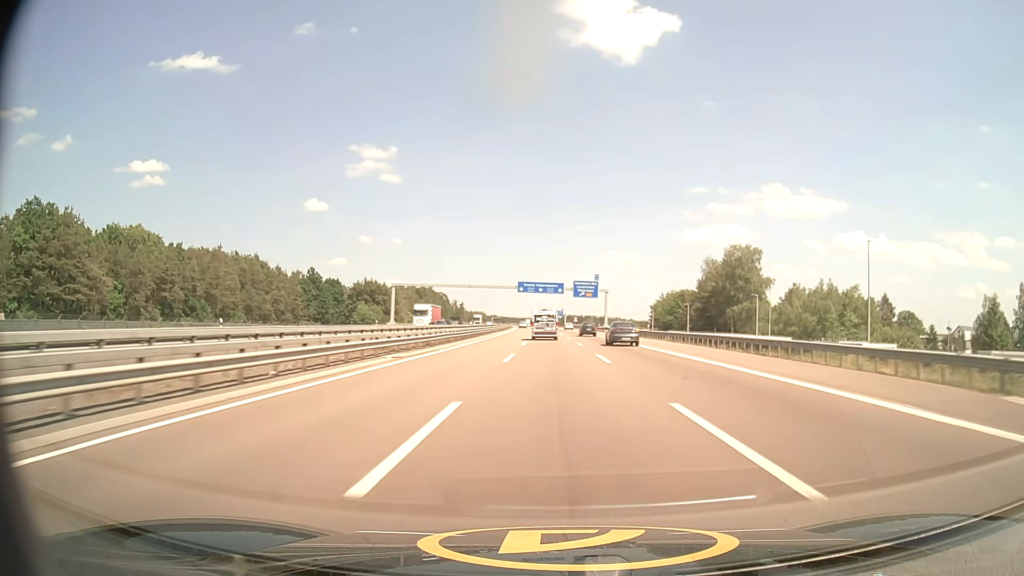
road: motorway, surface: asphalt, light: Day
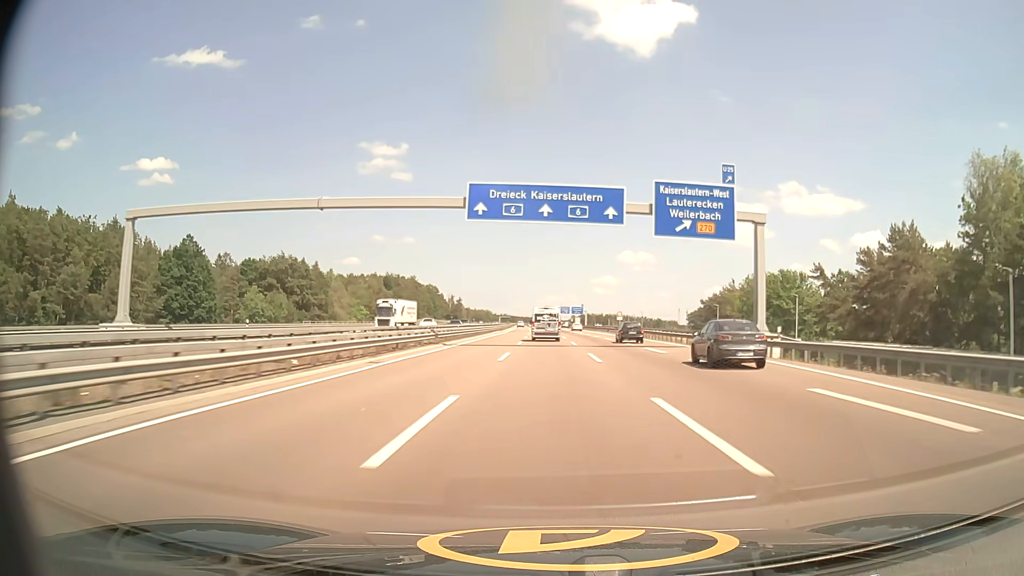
(-0.8, +88.3) m; -1°
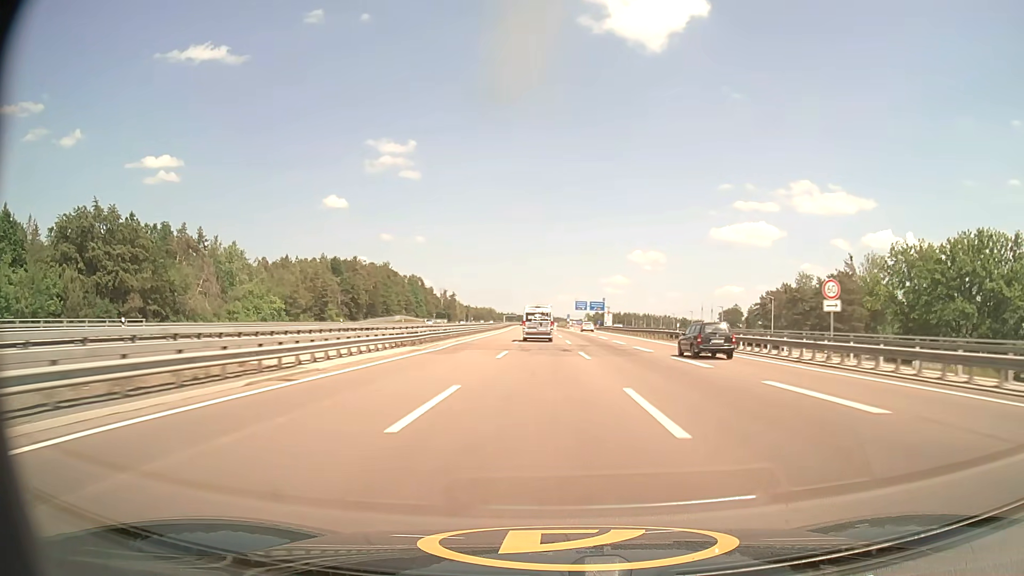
(-0.4, +69.6) m; -1°
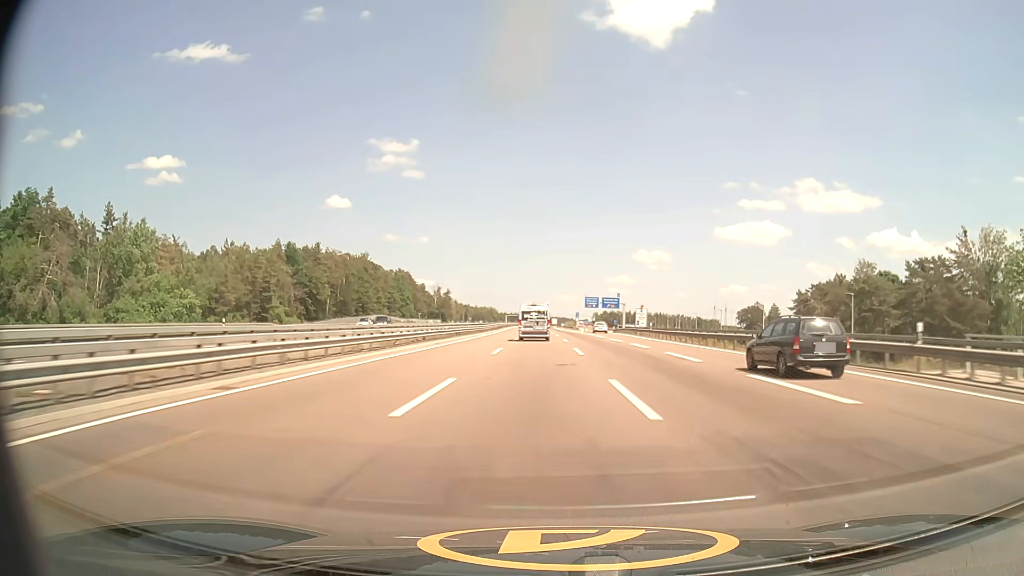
(-0.1, +34.8) m; 0°
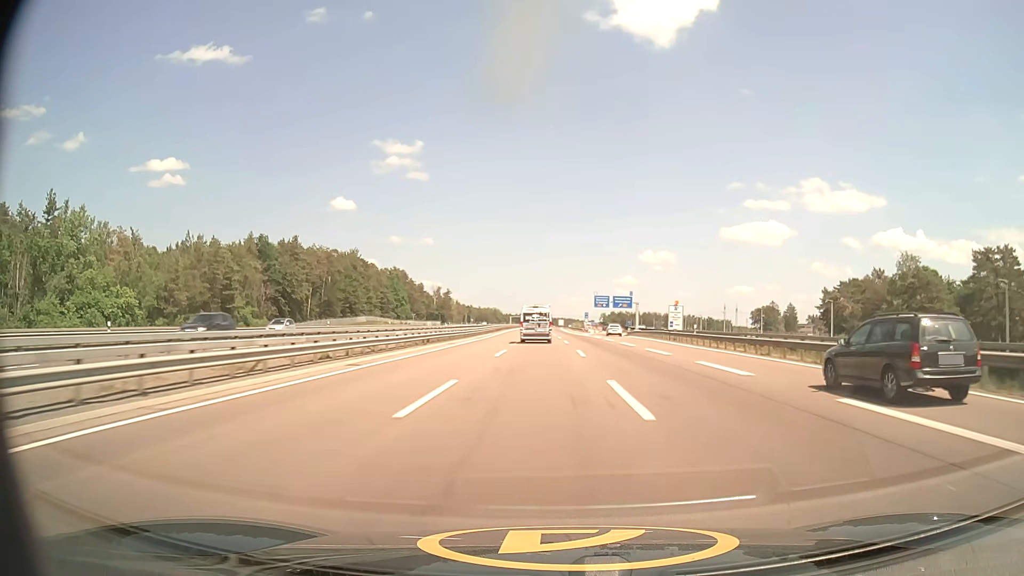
(0.0, +17.3) m; 0°
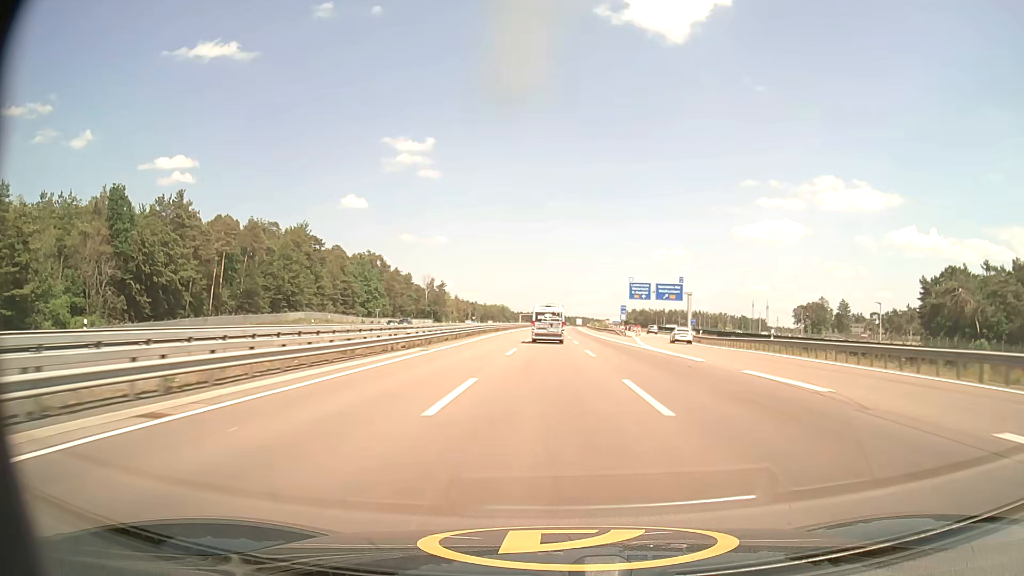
(-0.7, +51.9) m; -1°
